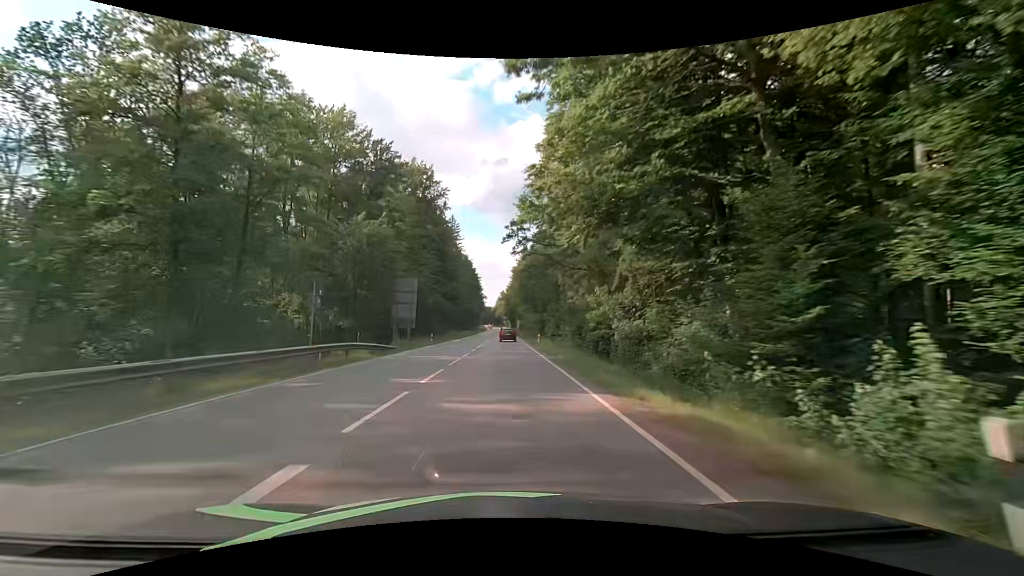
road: secondary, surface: asphalt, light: Day
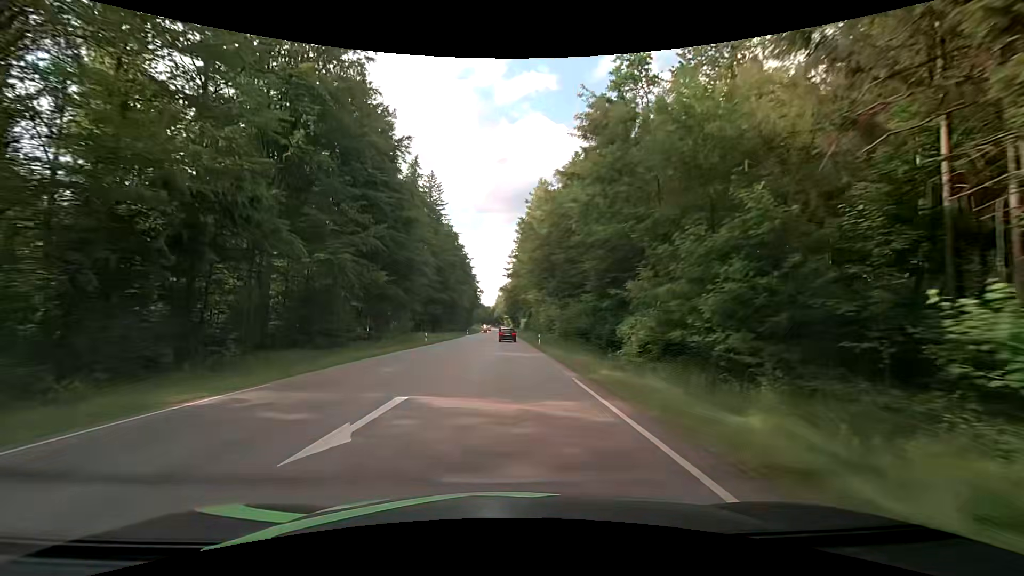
(0.0, +49.2) m; 0°
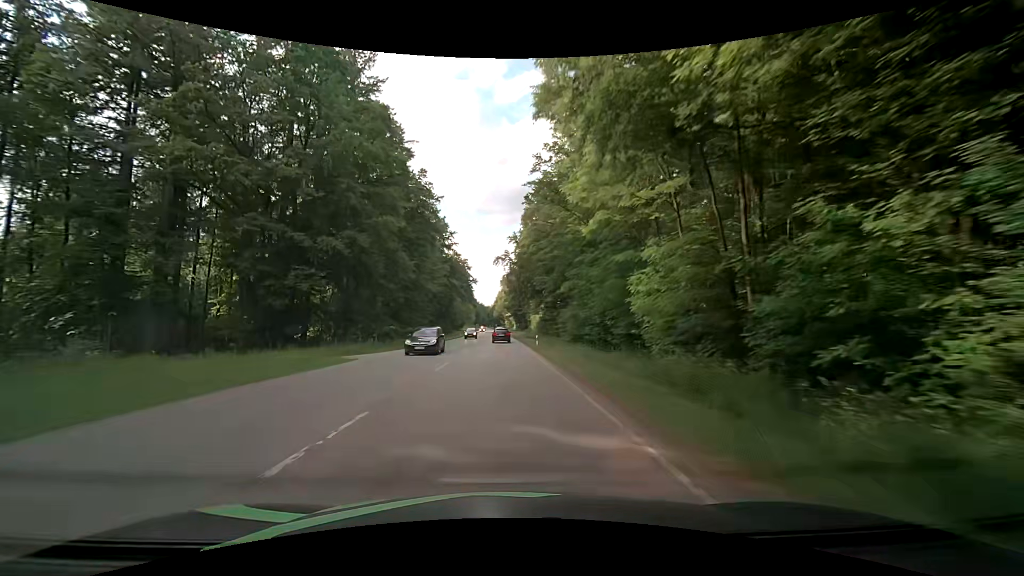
(+0.2, +62.0) m; 0°
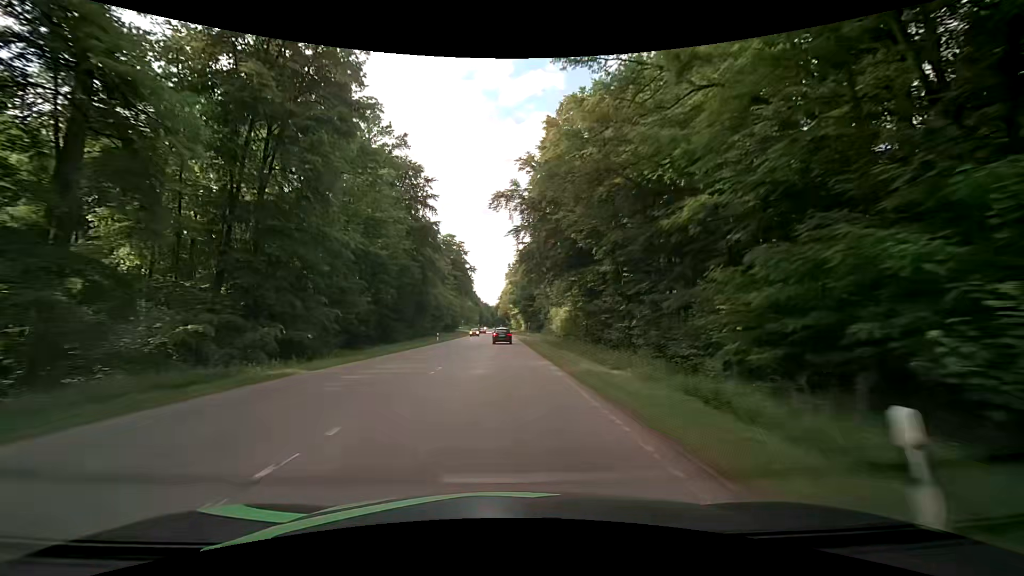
(-0.2, +37.3) m; -1°
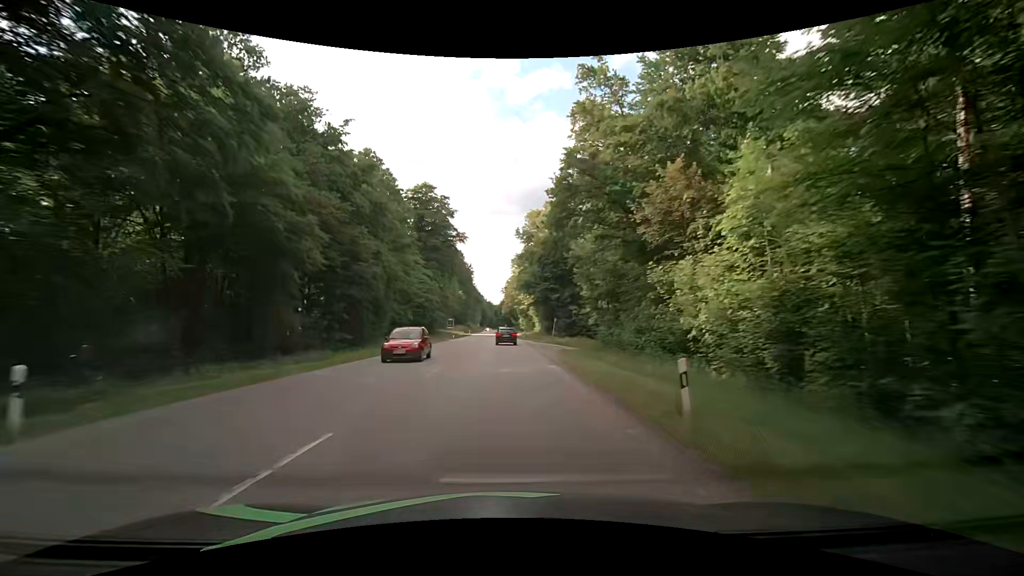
(-0.4, +49.2) m; -1°
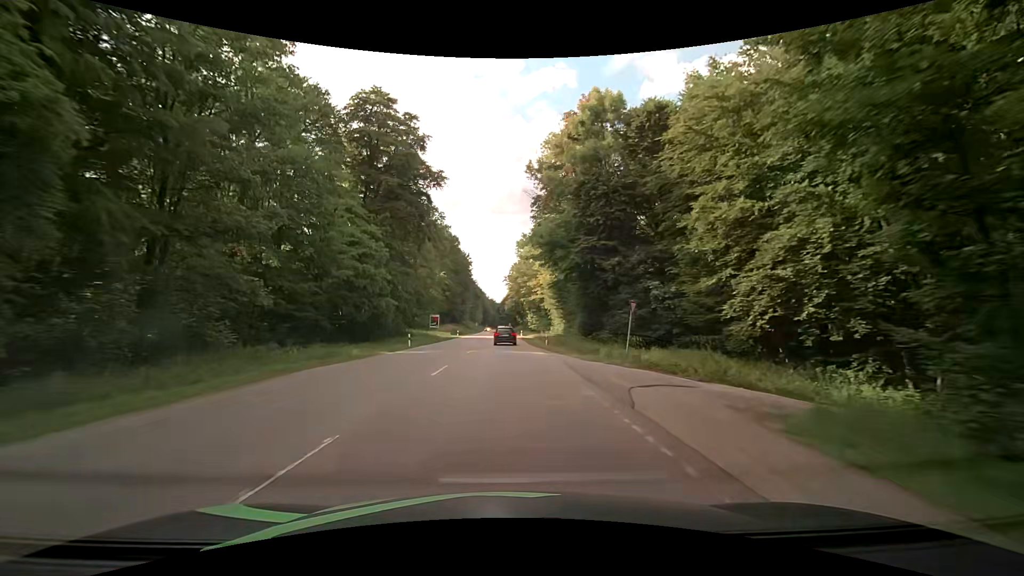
(-0.4, +35.7) m; -1°
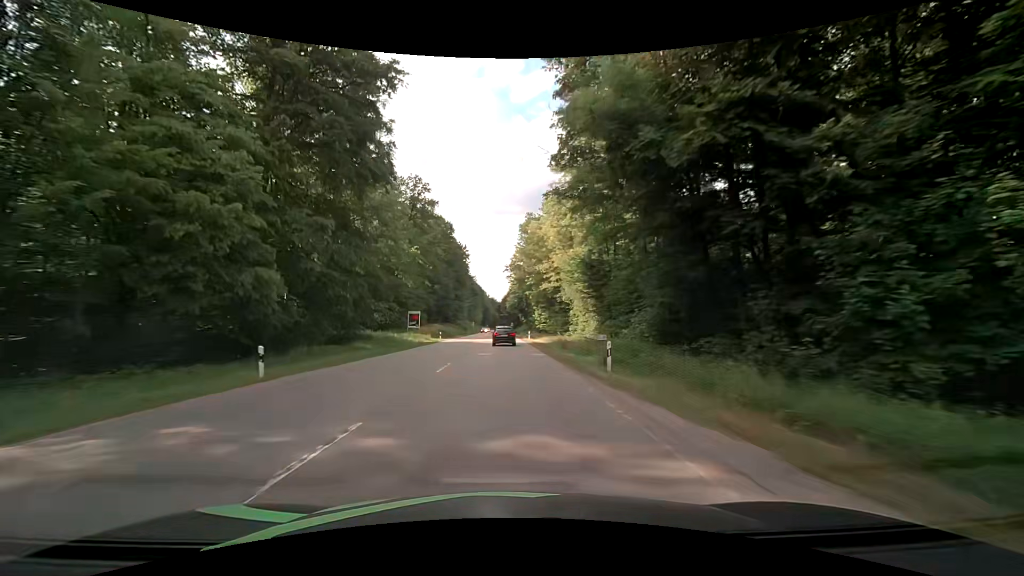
(0.0, +23.1) m; 0°
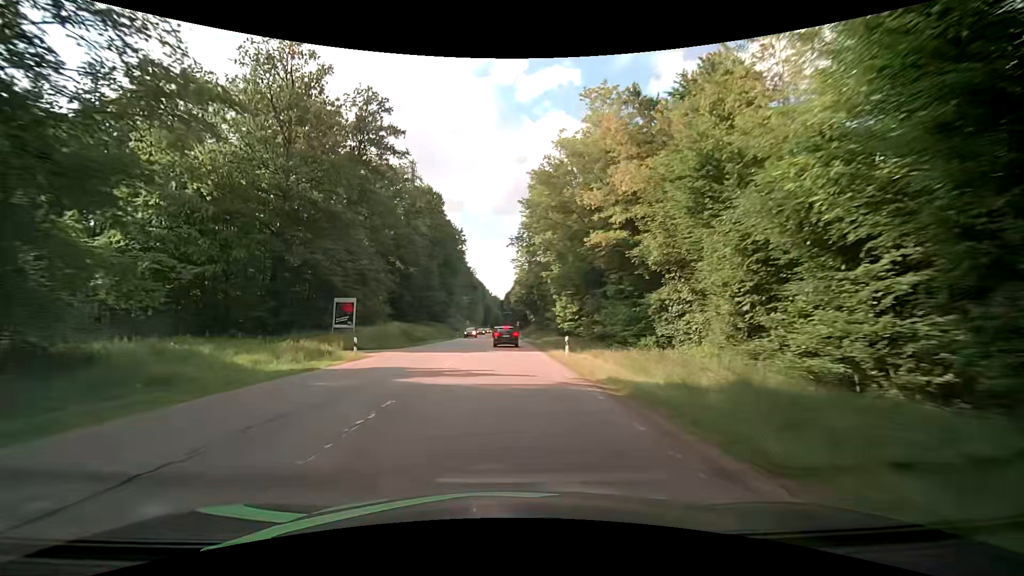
(0.0, +33.8) m; -1°
(0, +10) (0, +20) (0, +30) (0, +40) (0, +50) (0, +60) (0, +70) (0, +80) (0, +90) (0, +100) m
